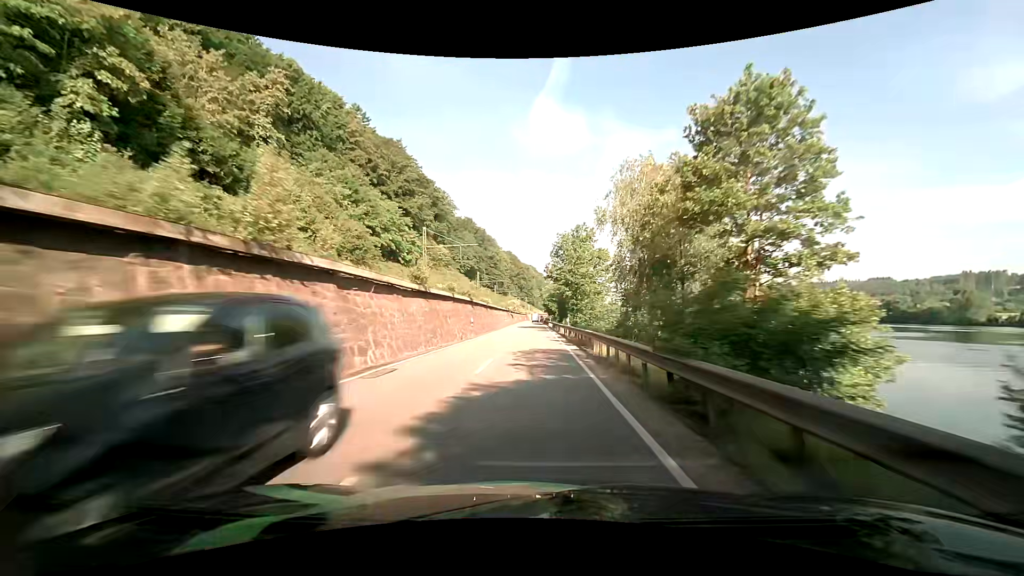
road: primary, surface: asphalt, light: Day
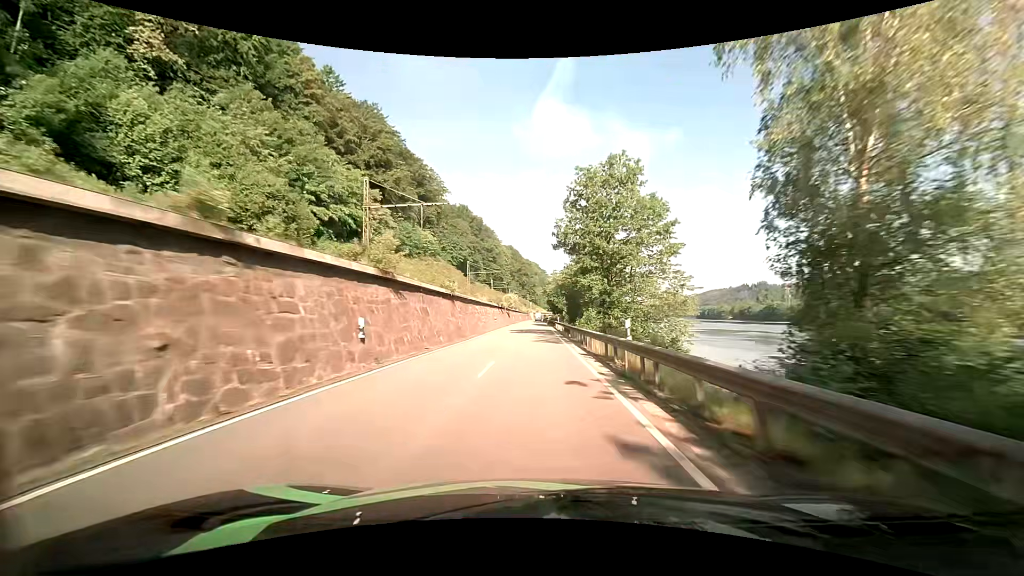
(+0.1, +25.0) m; 0°
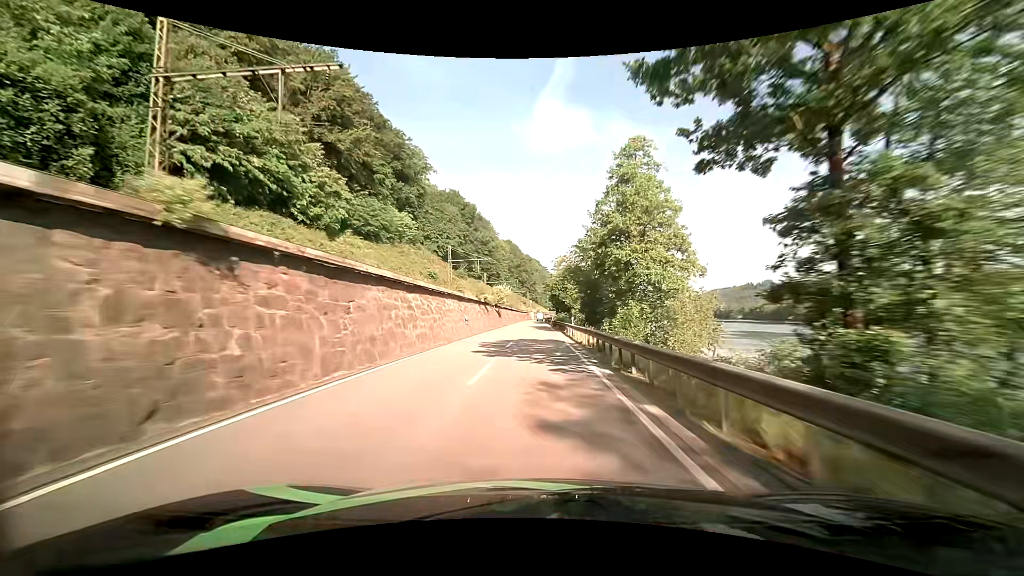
(-0.1, +25.1) m; 0°
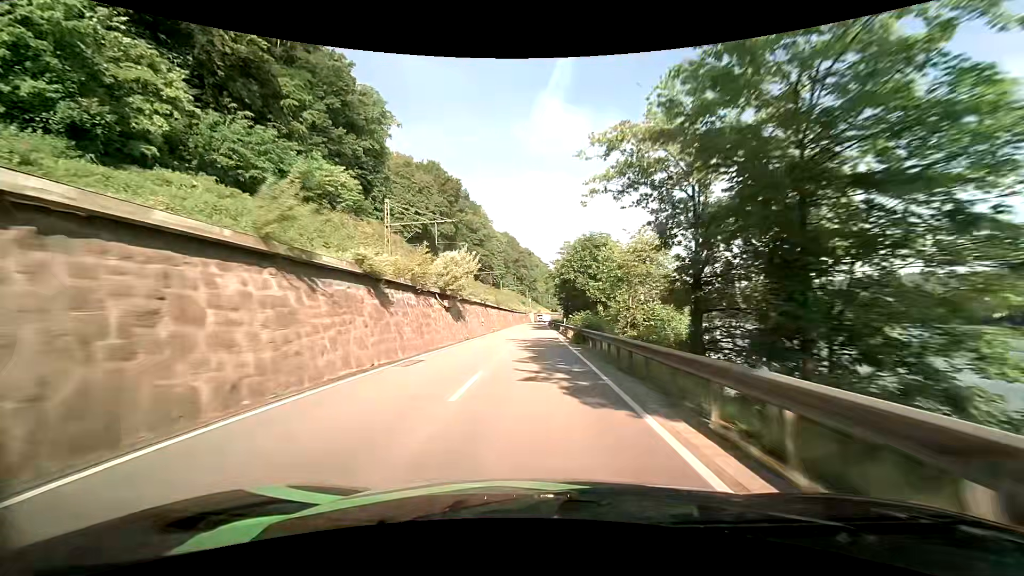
(-0.2, +37.6) m; 0°
